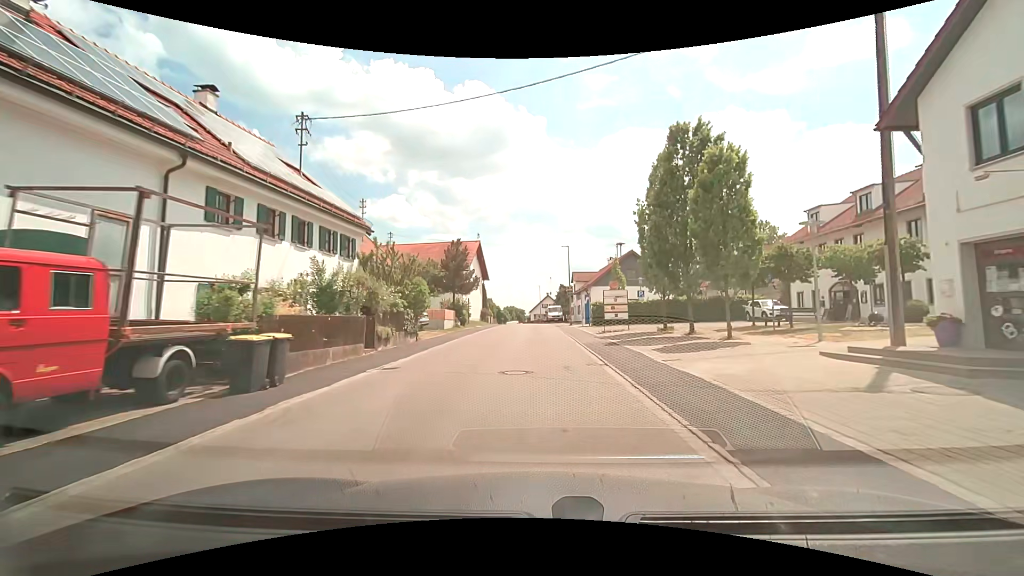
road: unclassified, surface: asphalt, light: Day
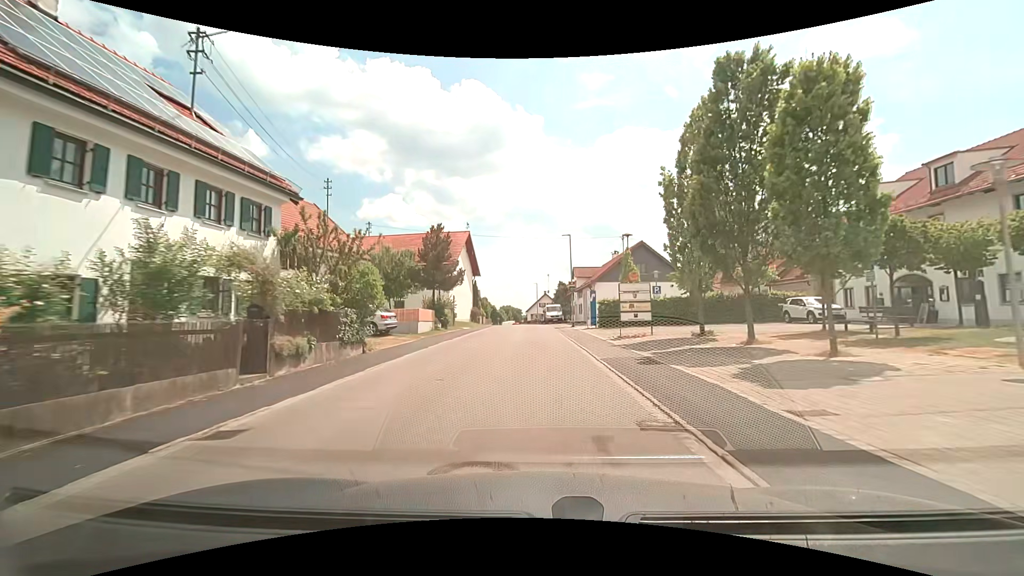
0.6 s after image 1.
(0.0, +6.8) m; +1°
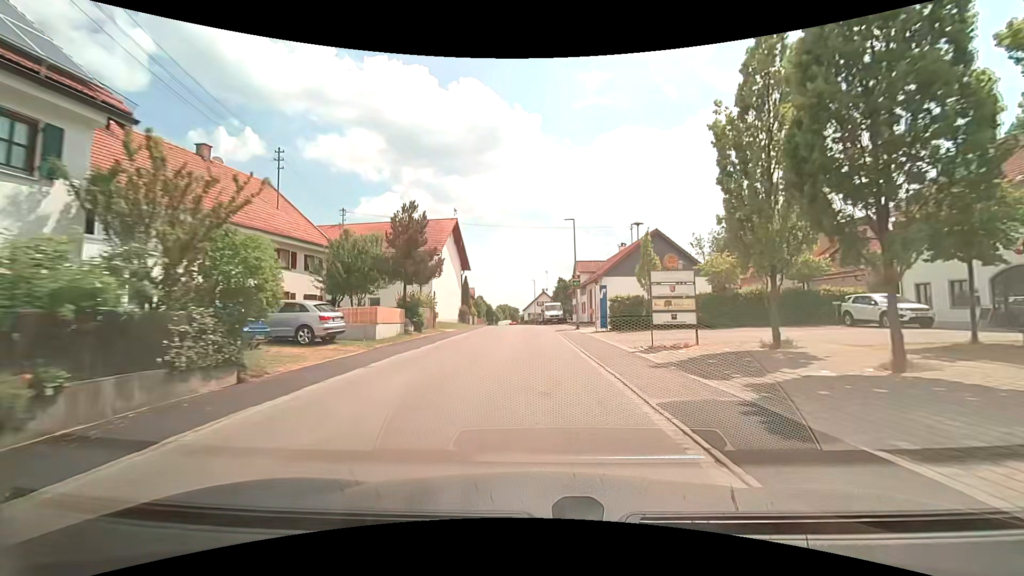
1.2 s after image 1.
(0.0, +6.9) m; 0°
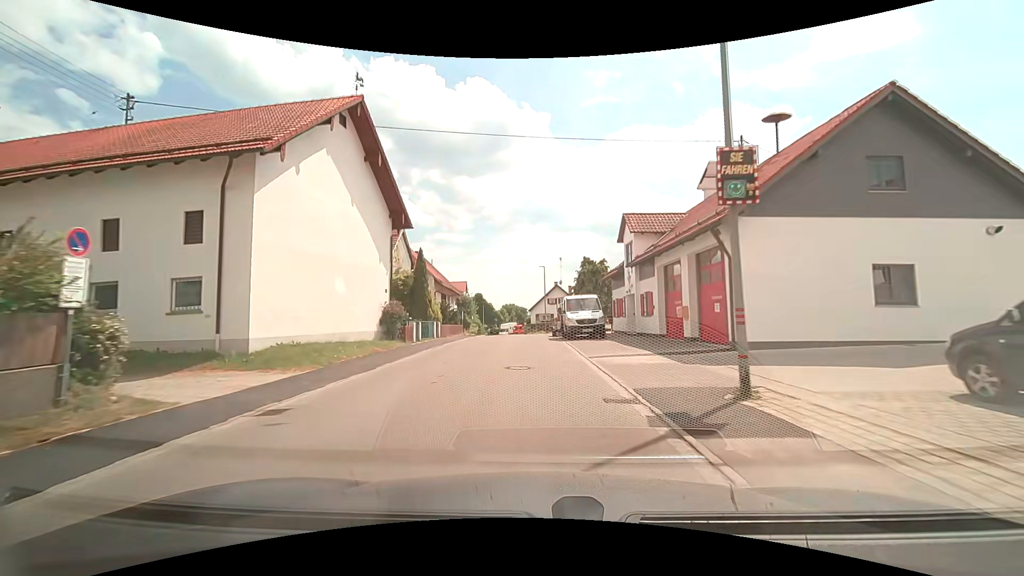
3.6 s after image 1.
(-0.1, +26.9) m; -1°
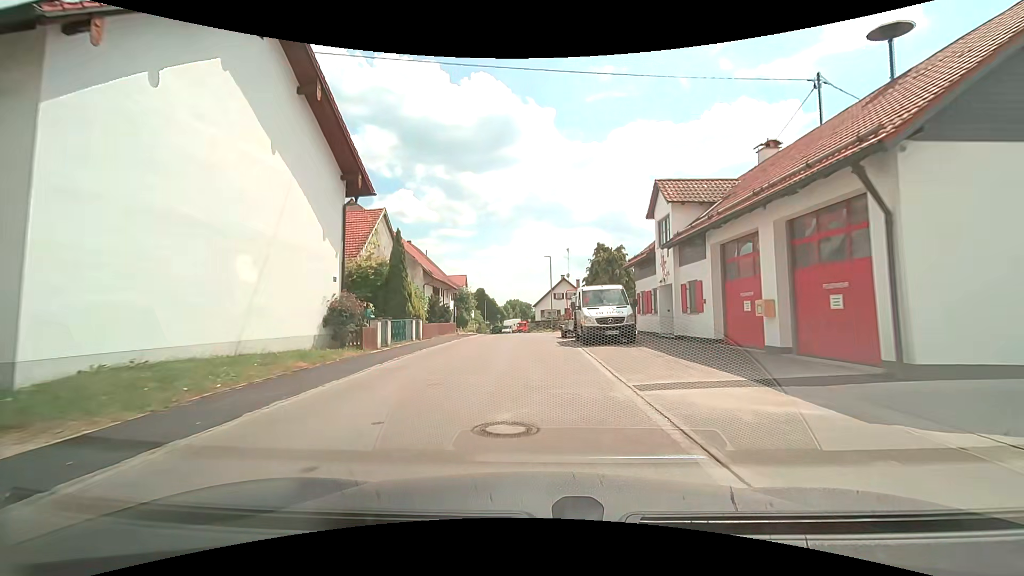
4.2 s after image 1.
(0.0, +6.6) m; 0°
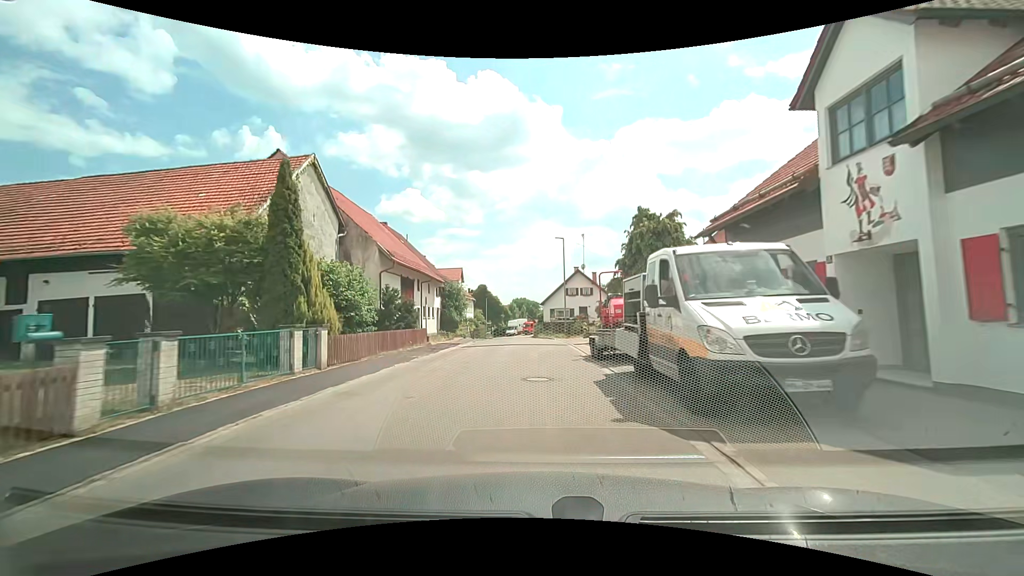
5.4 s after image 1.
(-0.1, +12.8) m; -1°
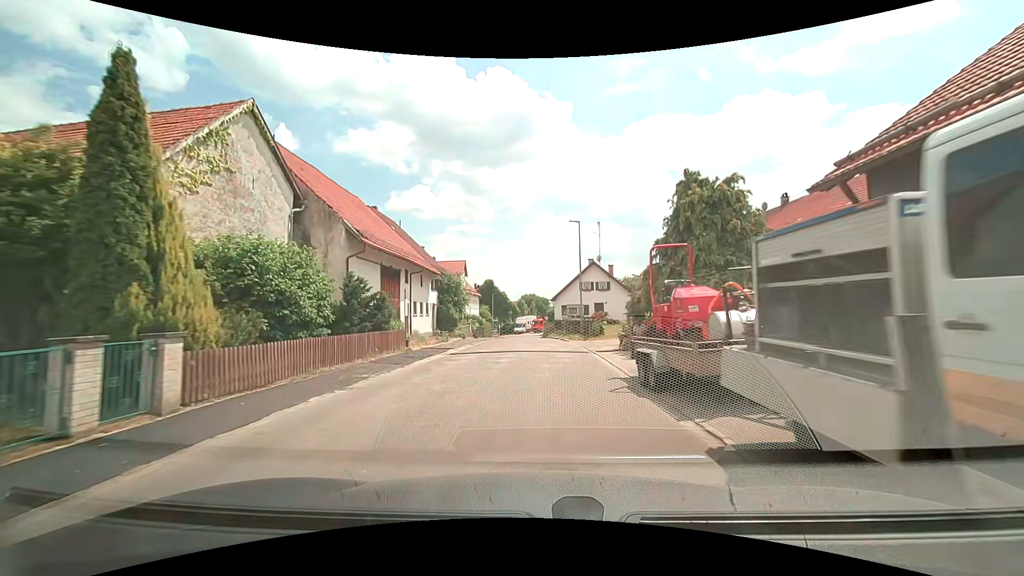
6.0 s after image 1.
(-0.1, +6.1) m; -1°
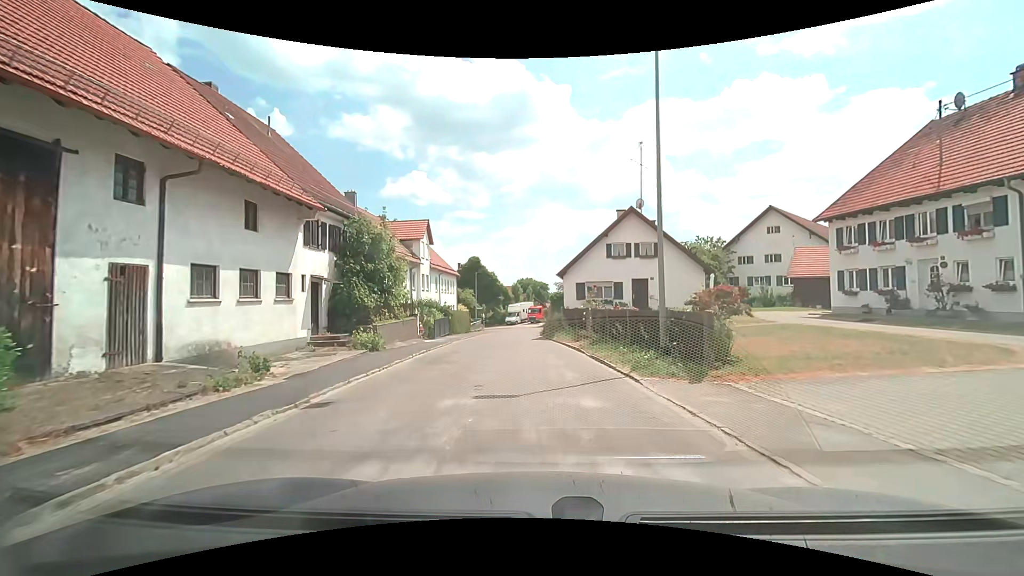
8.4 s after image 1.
(-0.1, +21.2) m; 0°
(0, +10) (0, +20) (-1, +30) (-1, +40) (-1, +50) (+1, +60) (0, +70) (-7, +76) (-16, +81) (-24, +87) m
